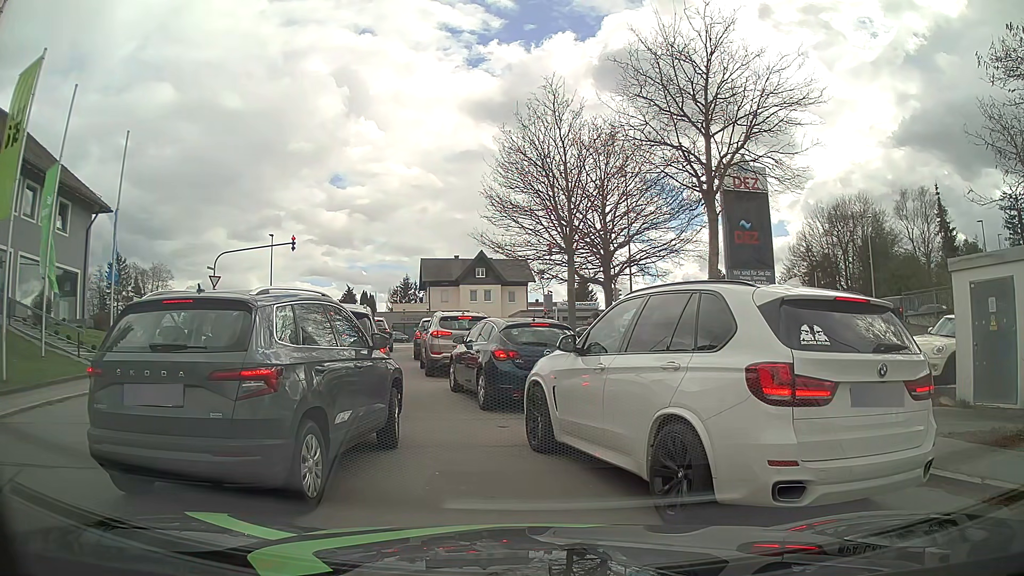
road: residential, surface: asphalt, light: Day
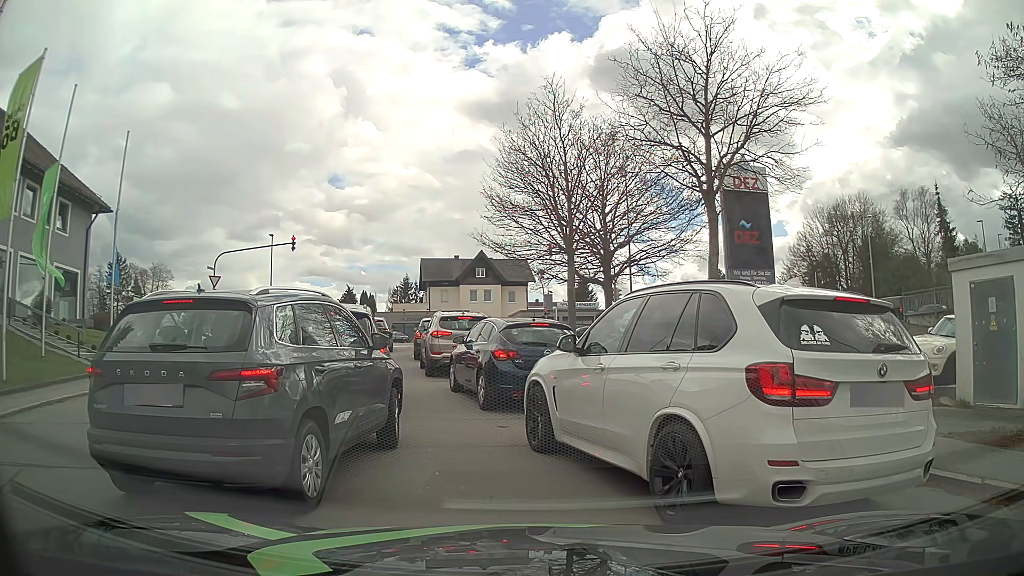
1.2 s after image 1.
(0.0, 0.0) m; 0°
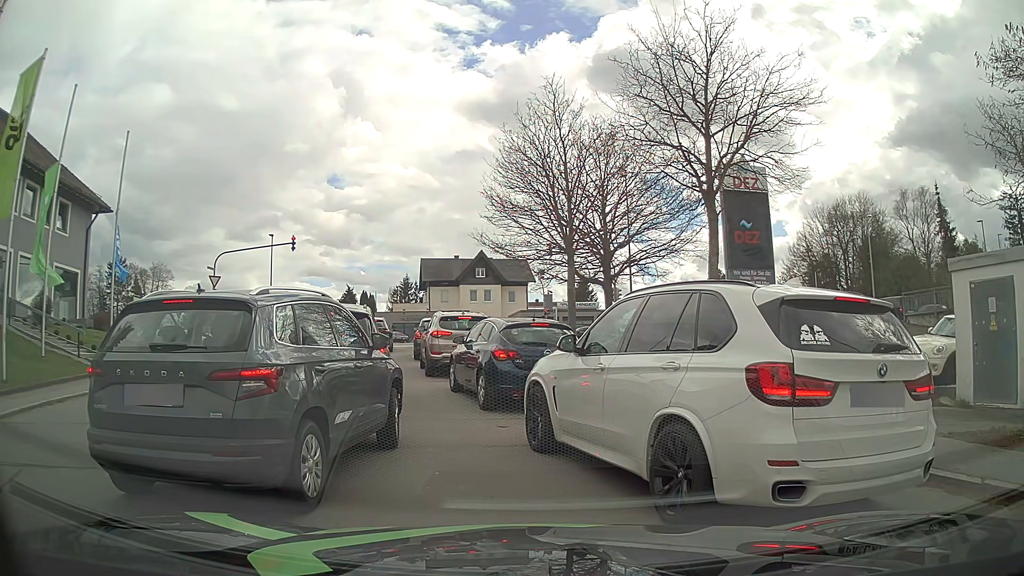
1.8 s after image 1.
(0.0, 0.0) m; 0°
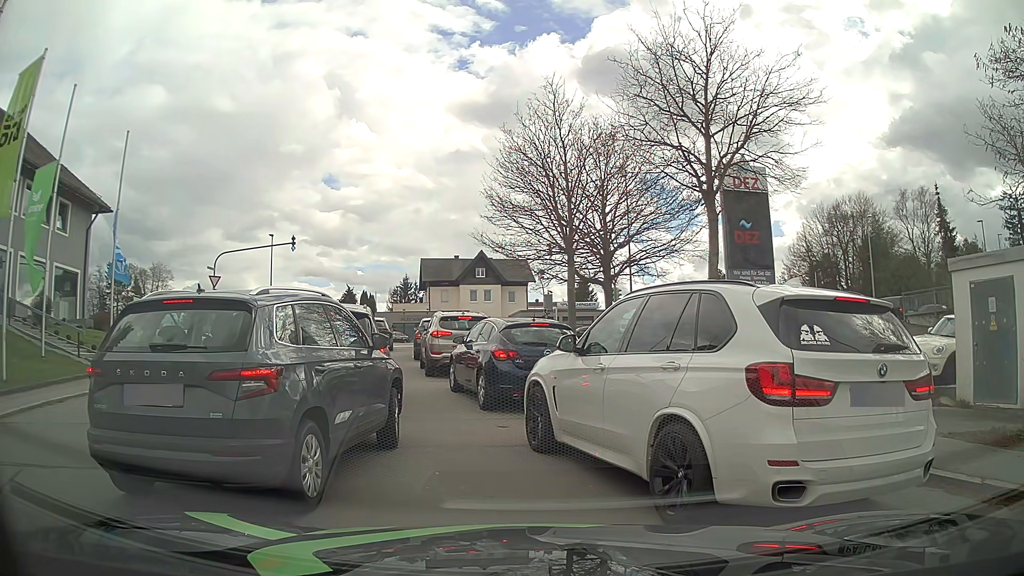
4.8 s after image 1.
(0.0, 0.0) m; 0°
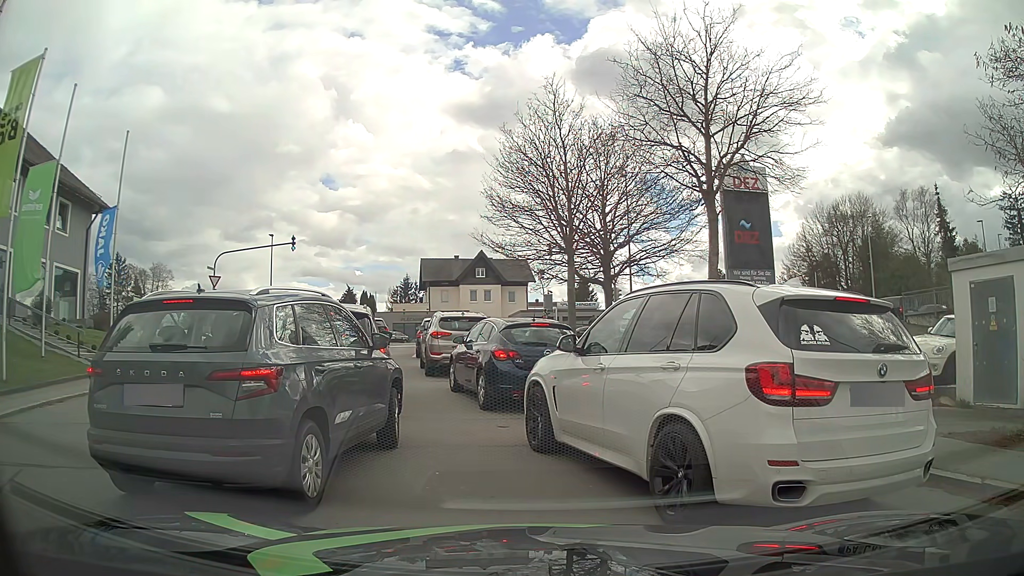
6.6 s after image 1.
(0.0, 0.0) m; 0°
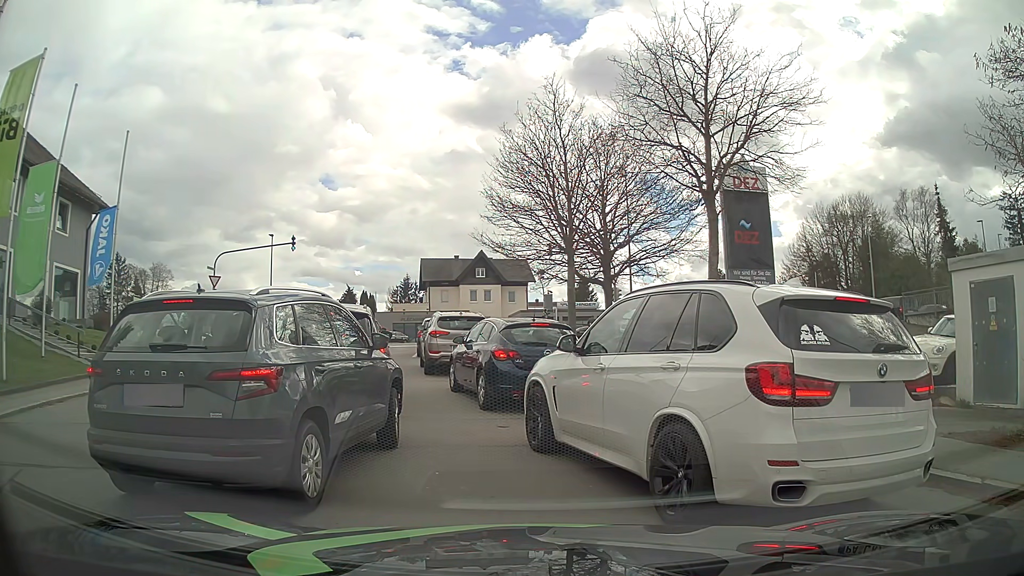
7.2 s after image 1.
(0.0, 0.0) m; 0°
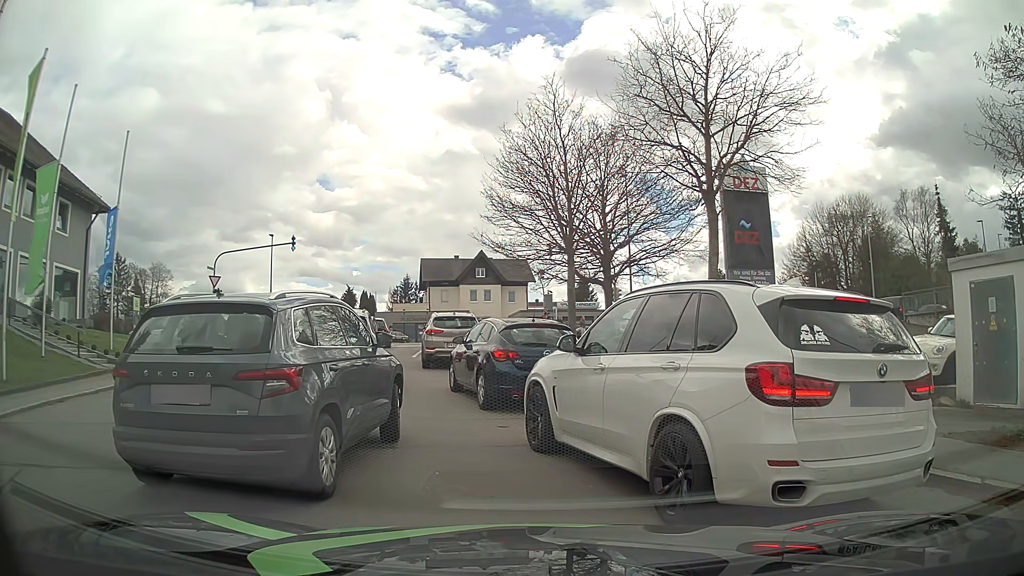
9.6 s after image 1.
(0.0, 0.0) m; 0°
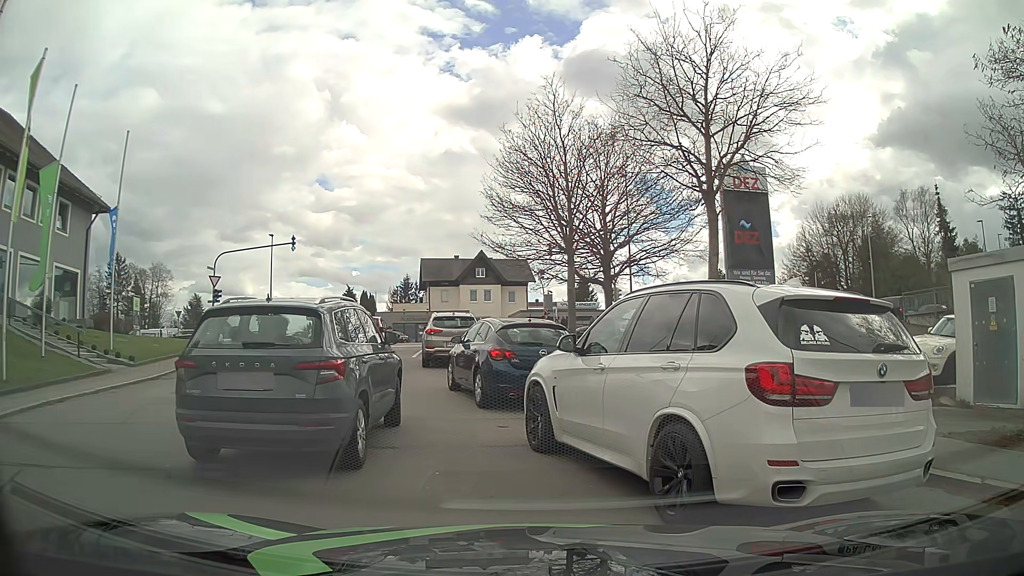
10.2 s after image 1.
(0.0, 0.0) m; 0°
